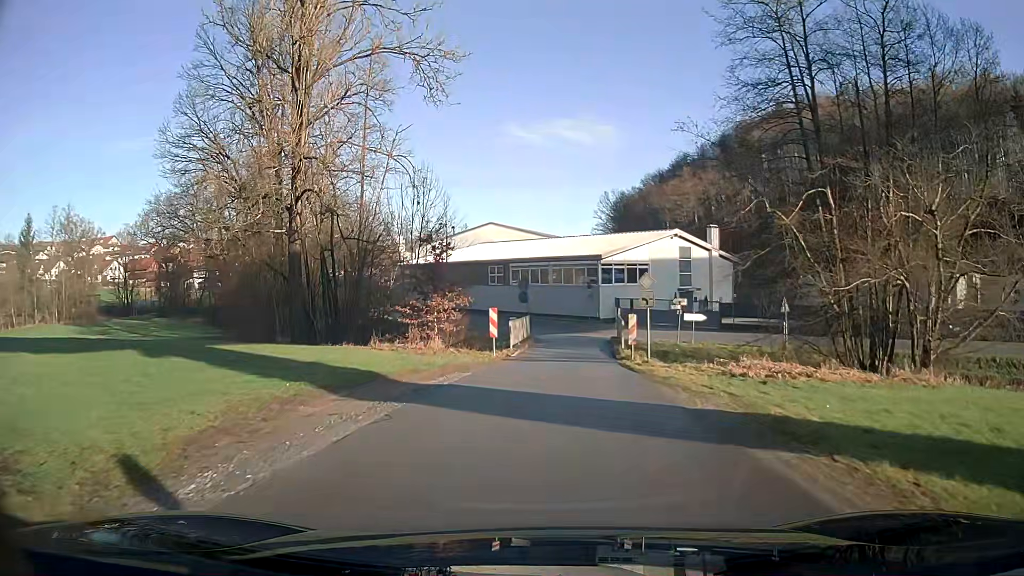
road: residential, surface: asphalt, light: Day
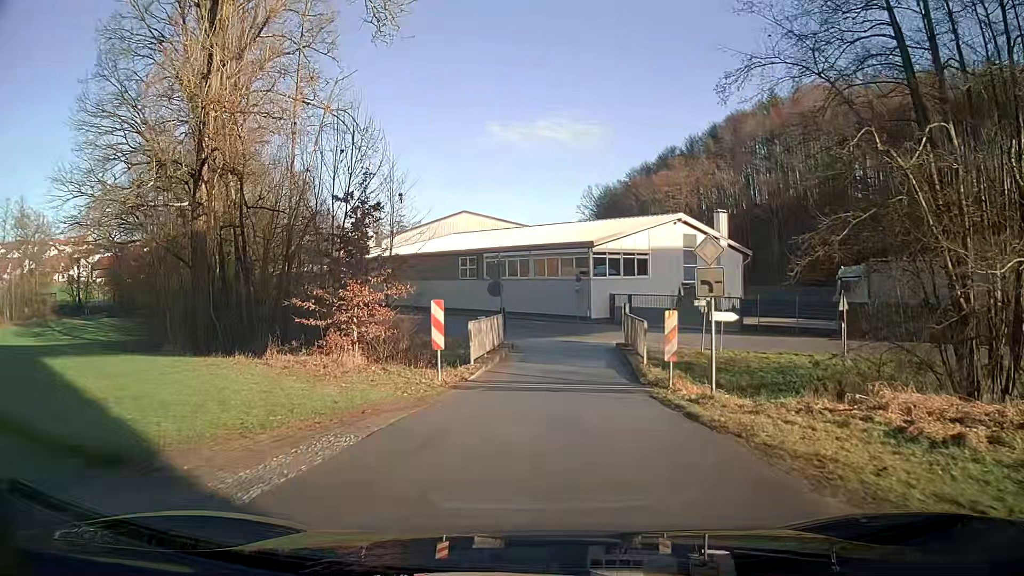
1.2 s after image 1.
(+0.1, +9.3) m; +2°
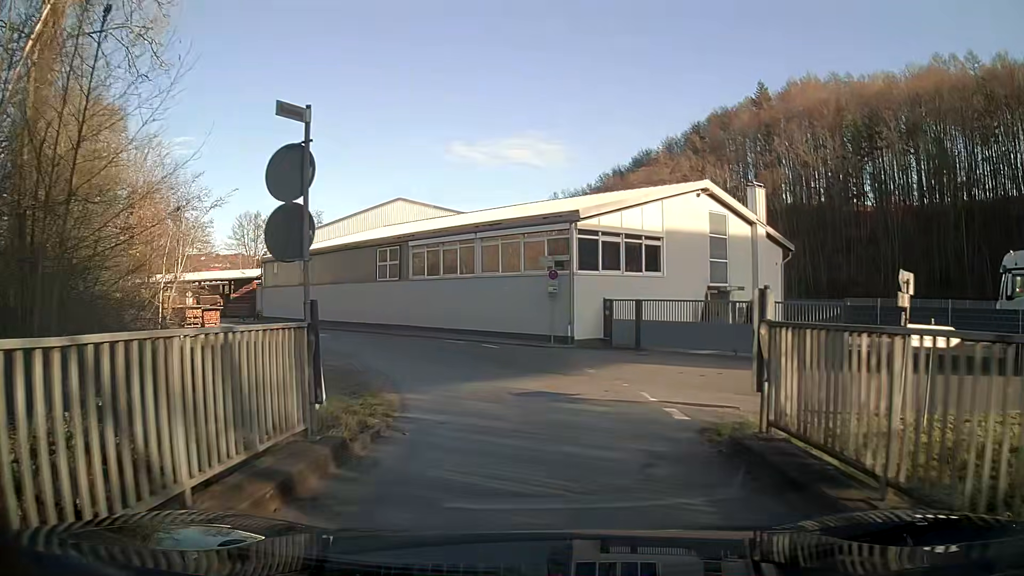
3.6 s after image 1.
(+0.5, +17.6) m; +3°
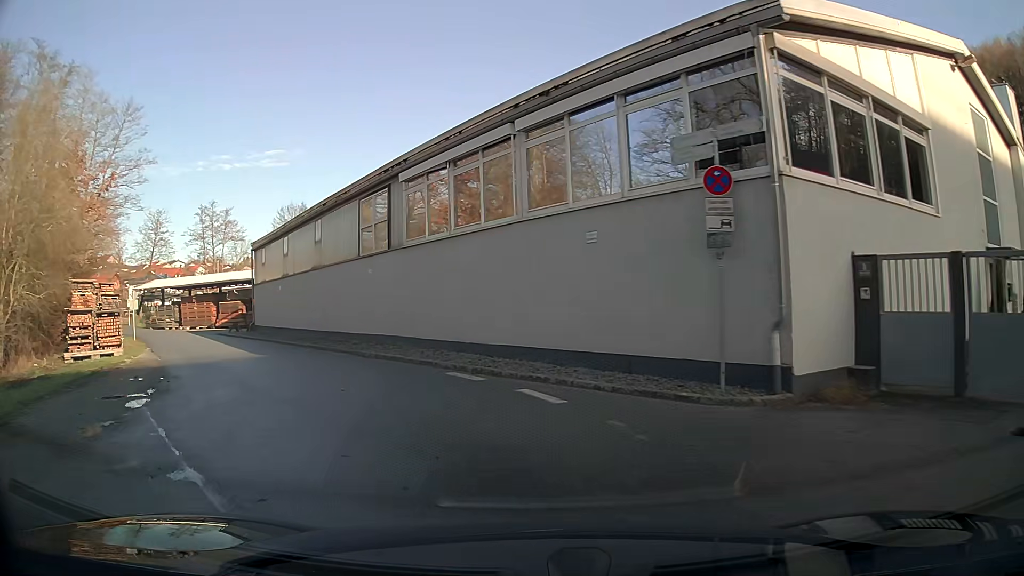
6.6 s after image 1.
(-0.8, +18.0) m; -13°
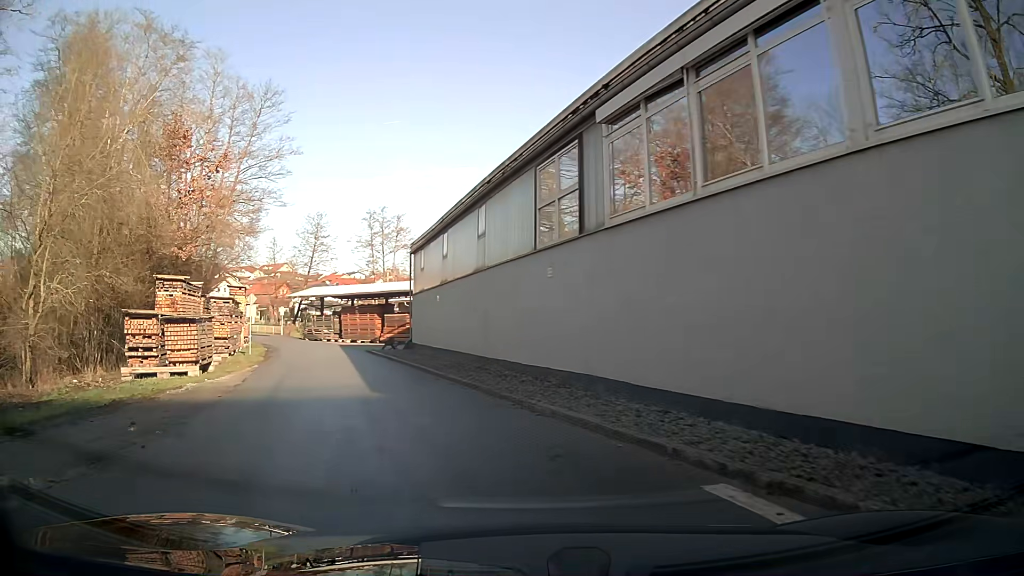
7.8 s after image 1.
(-1.0, +7.5) m; -15°
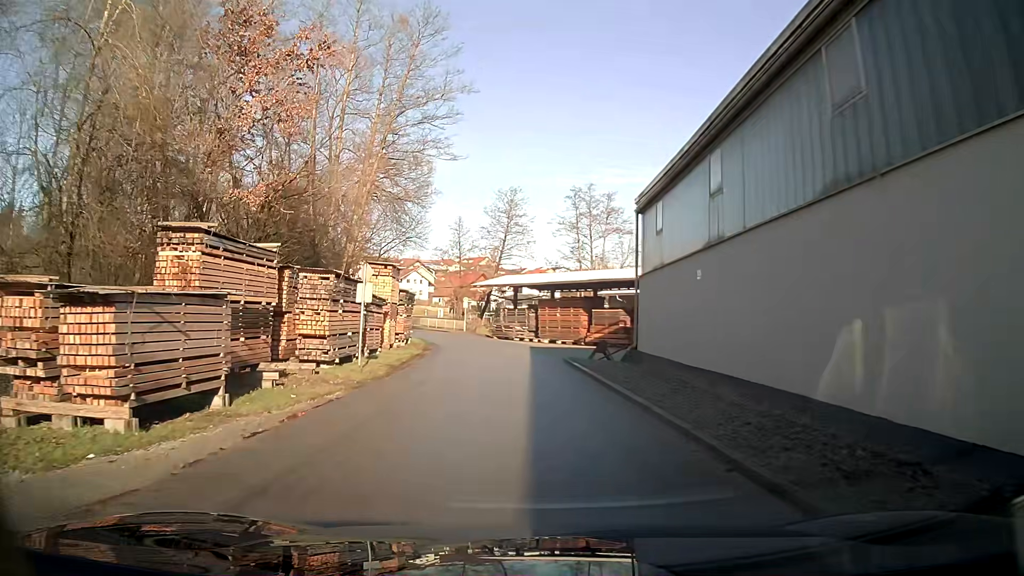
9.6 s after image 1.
(-1.9, +12.5) m; -14°
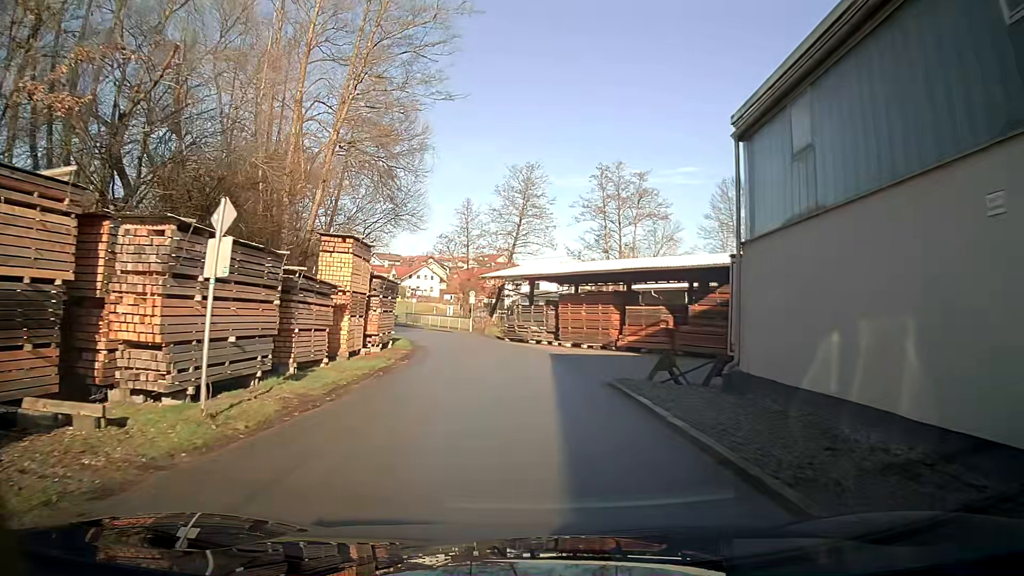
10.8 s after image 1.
(-0.1, +9.6) m; -1°
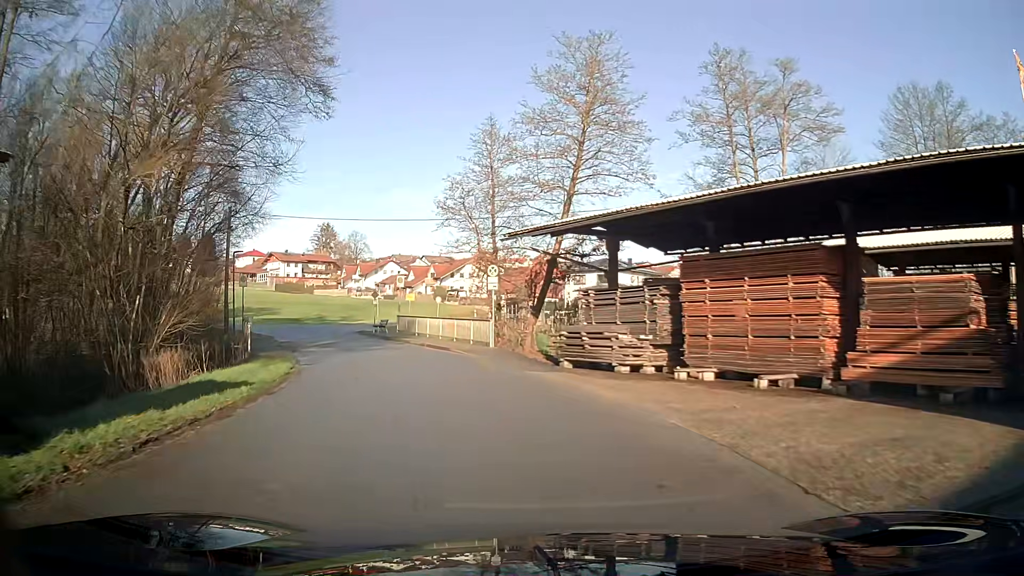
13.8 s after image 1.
(-1.0, +25.9) m; -7°
